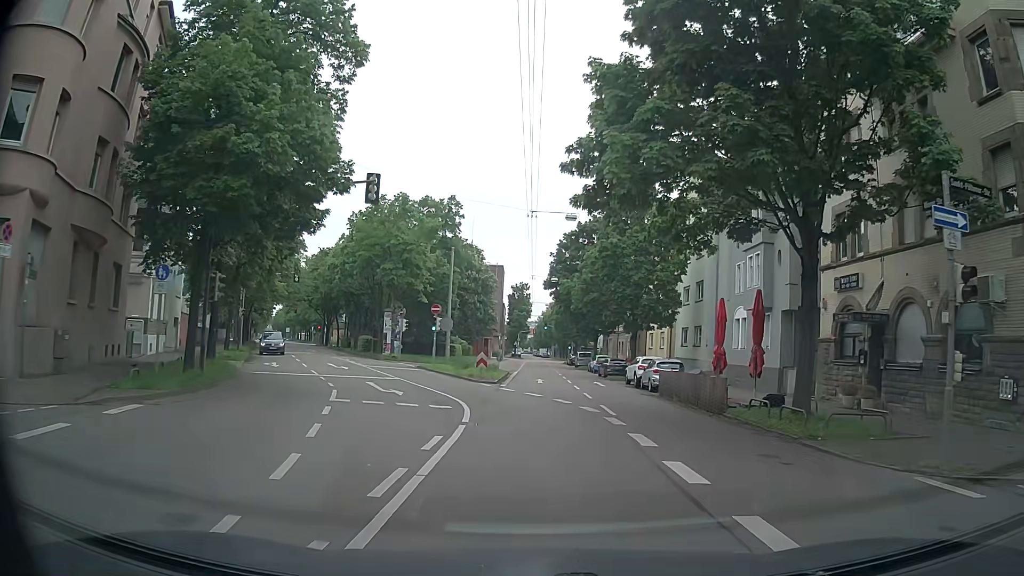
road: secondary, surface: asphalt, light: Day
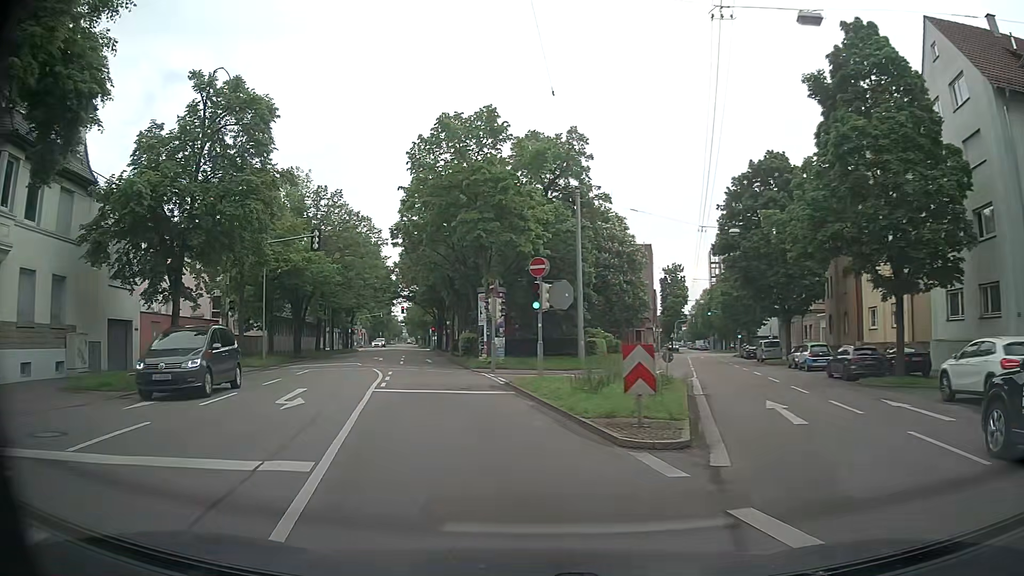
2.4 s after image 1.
(-0.3, +20.9) m; -10°
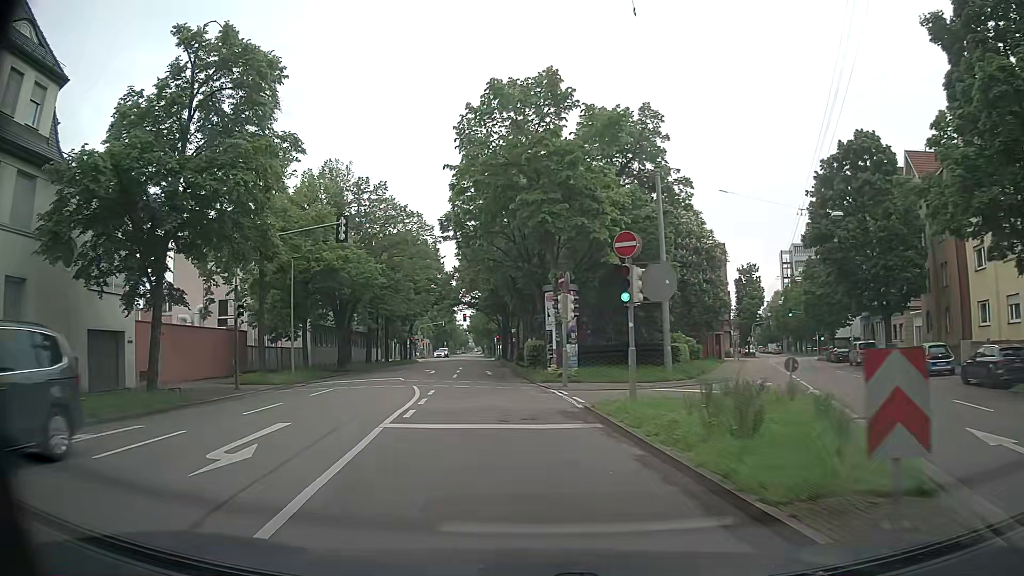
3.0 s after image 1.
(-0.3, +5.9) m; -6°
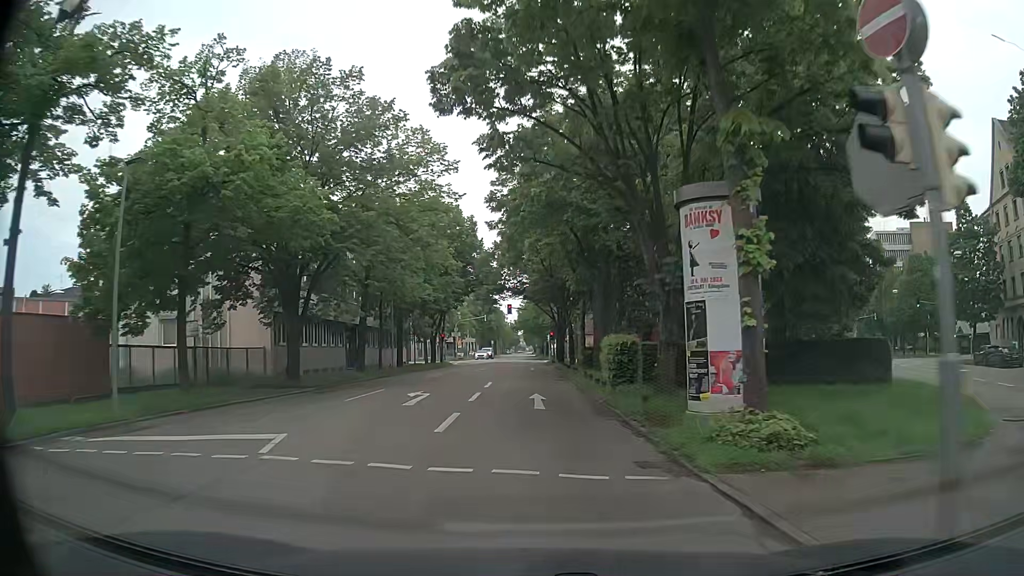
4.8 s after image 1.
(-1.1, +19.3) m; -5°
